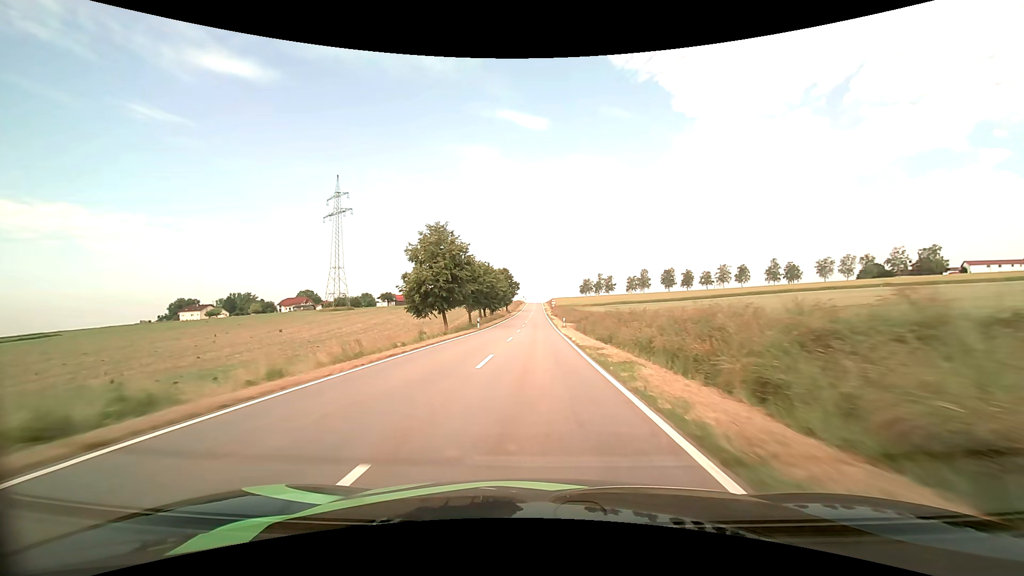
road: tertiary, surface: asphalt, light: Day
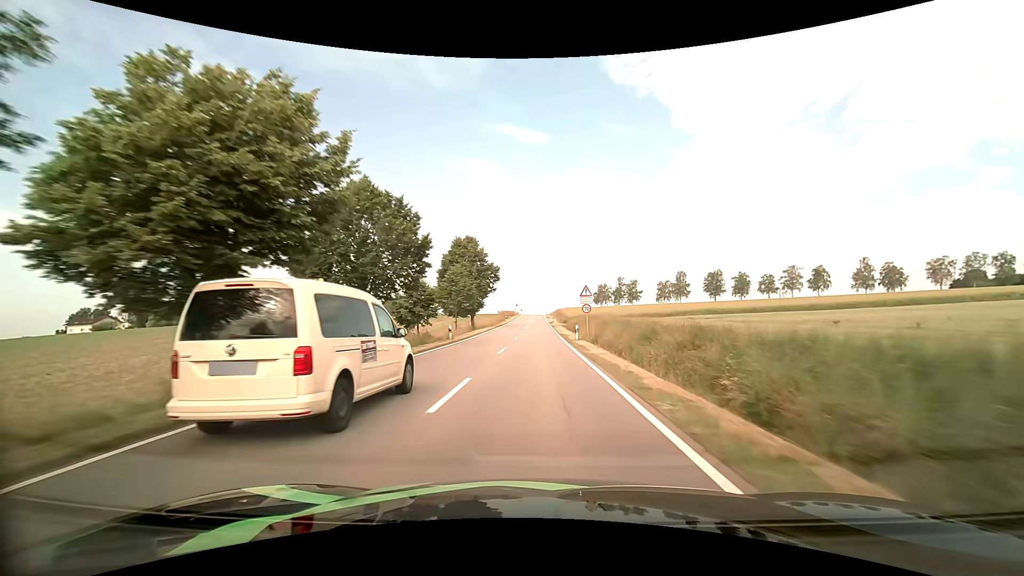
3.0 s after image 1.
(-0.1, +67.5) m; 0°
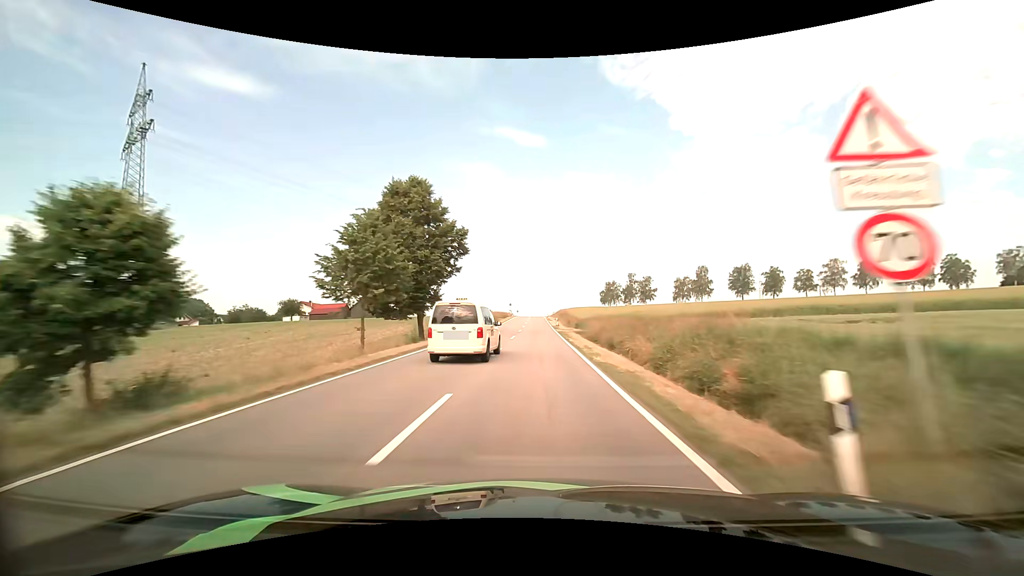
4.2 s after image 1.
(-0.1, +27.1) m; 0°
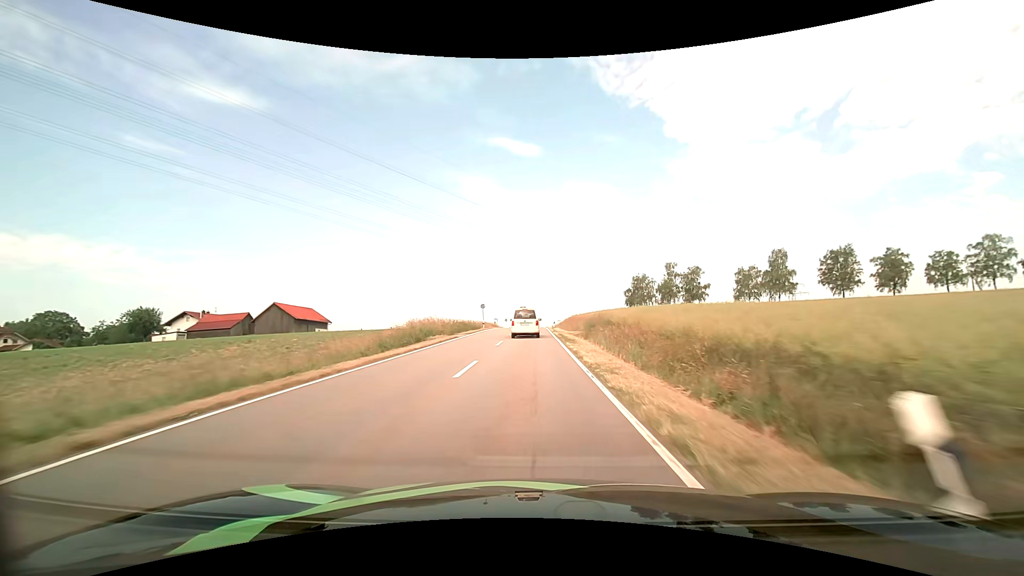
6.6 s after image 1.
(+0.5, +55.4) m; +1°
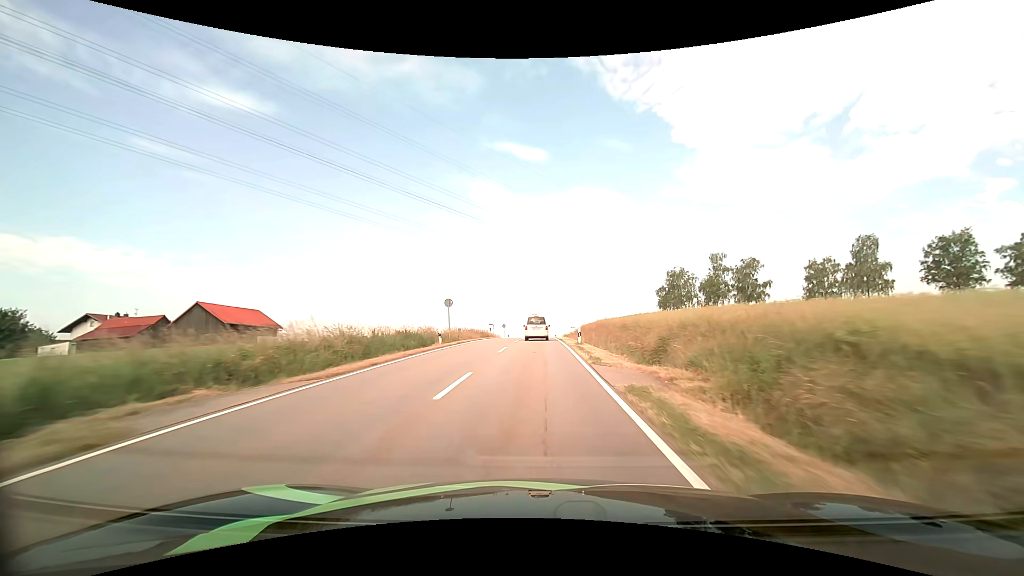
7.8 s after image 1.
(-0.2, +27.4) m; -1°
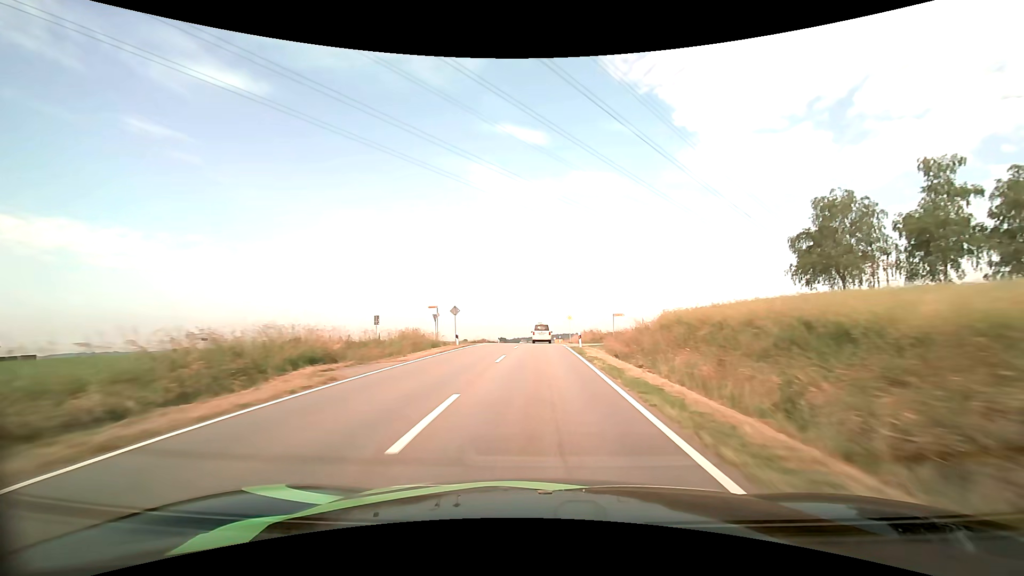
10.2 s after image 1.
(-0.1, +52.6) m; 0°
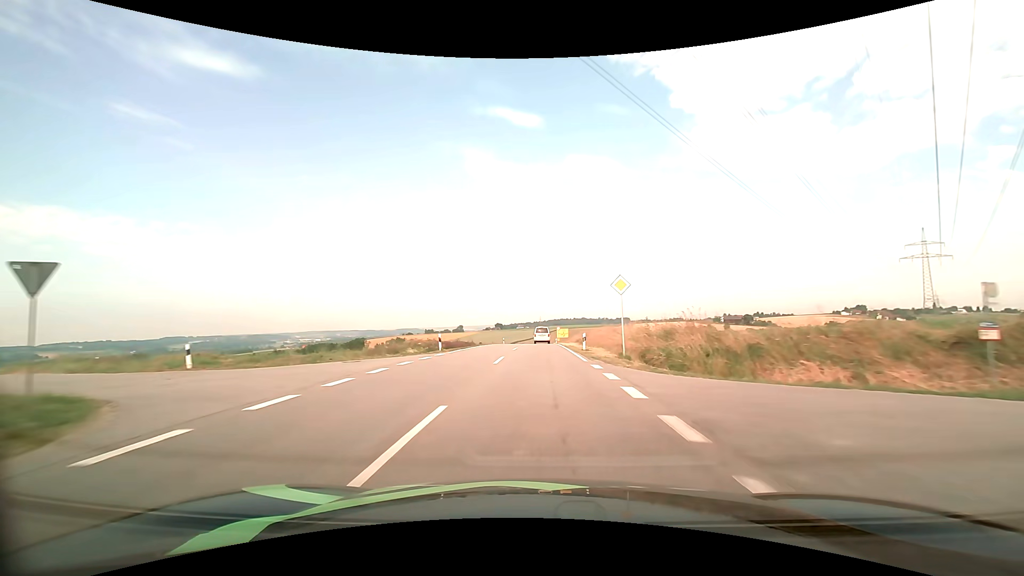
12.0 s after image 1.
(+0.1, +38.0) m; 0°
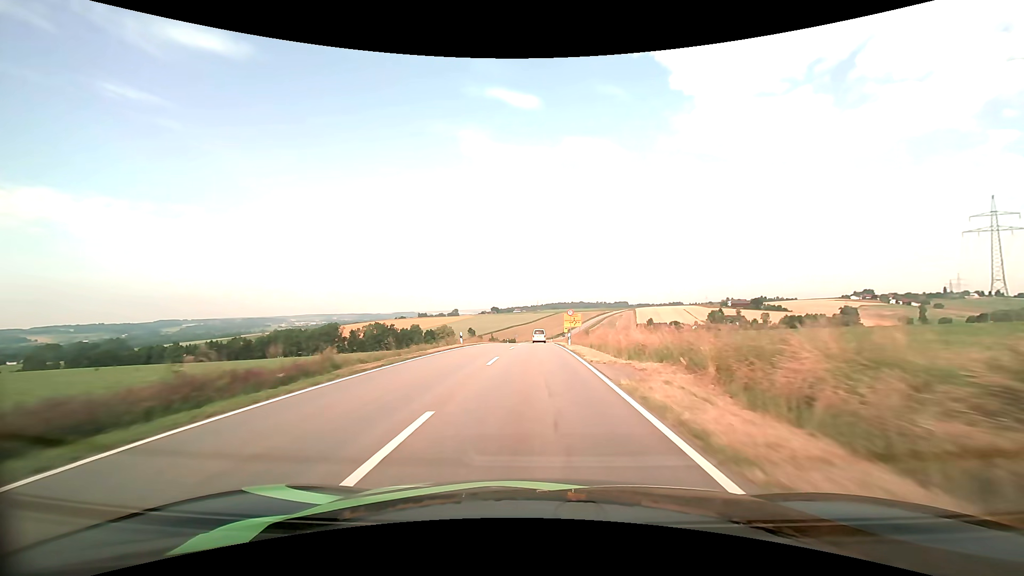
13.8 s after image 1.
(+0.1, +38.0) m; 0°
(0, +10) (0, +20) (0, +30) (0, +40) (0, +50) (0, +60) (0, +70) (0, +80) (0, +90) (0, +100) m
